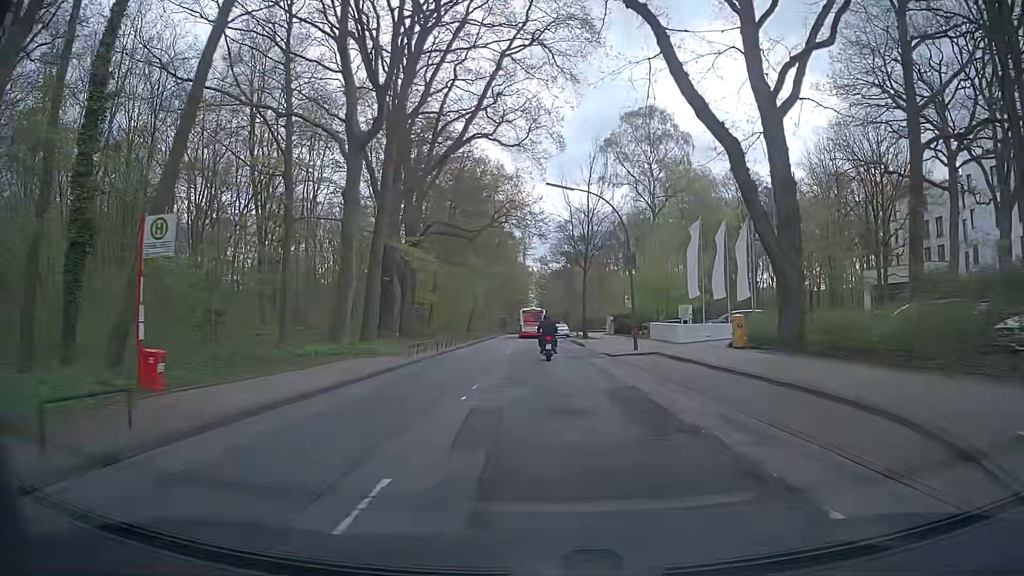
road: tertiary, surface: asphalt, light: Day
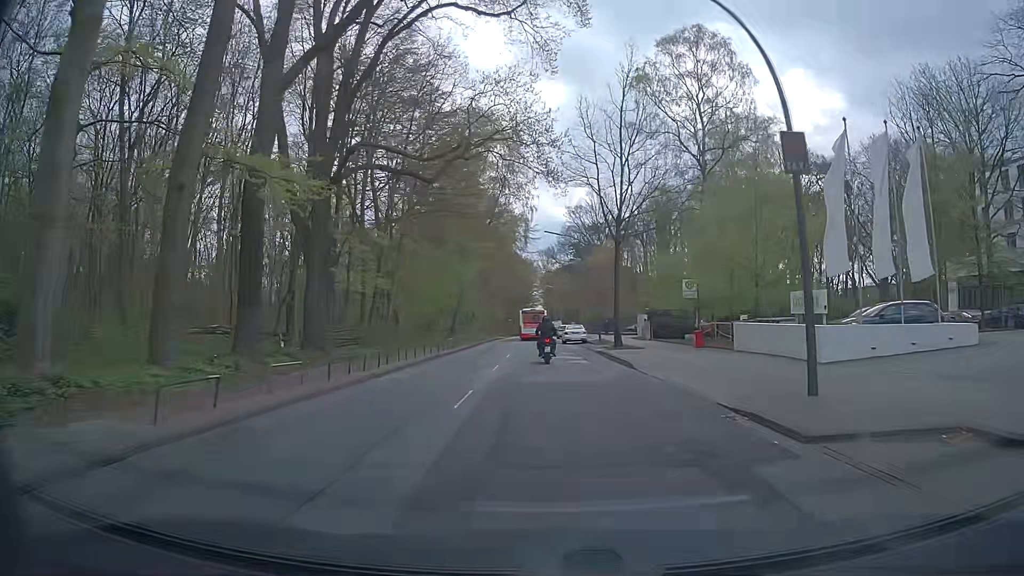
(+0.1, +19.9) m; 0°
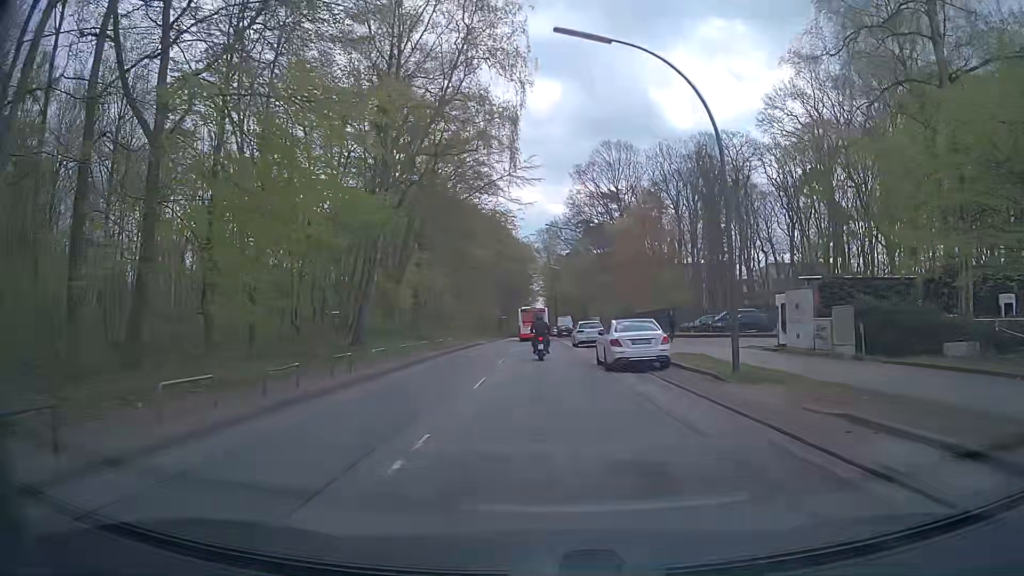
(-0.3, +32.5) m; -1°
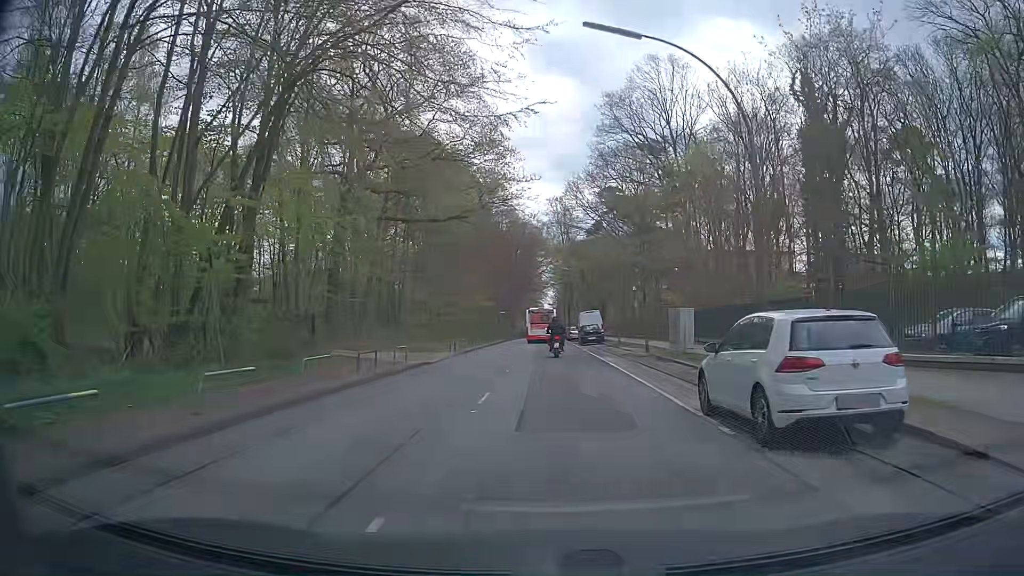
(-0.2, +30.7) m; 0°
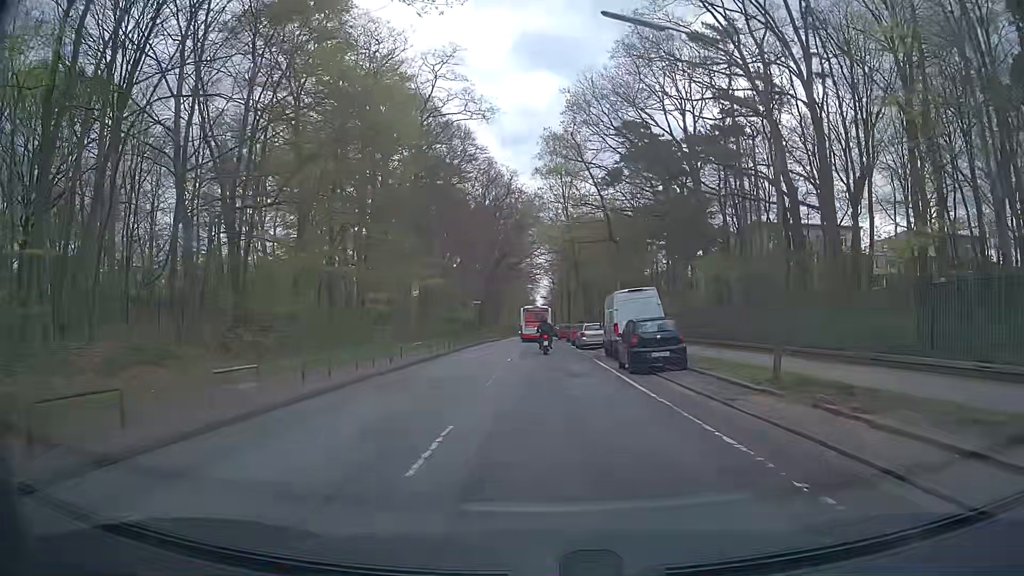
(+0.1, +31.1) m; 0°
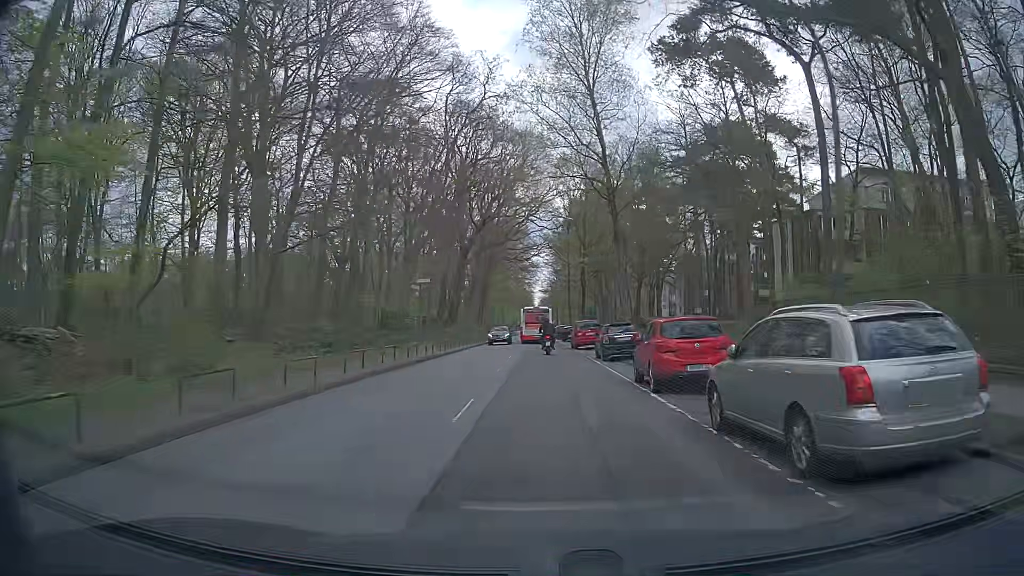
(+0.2, +32.7) m; +1°
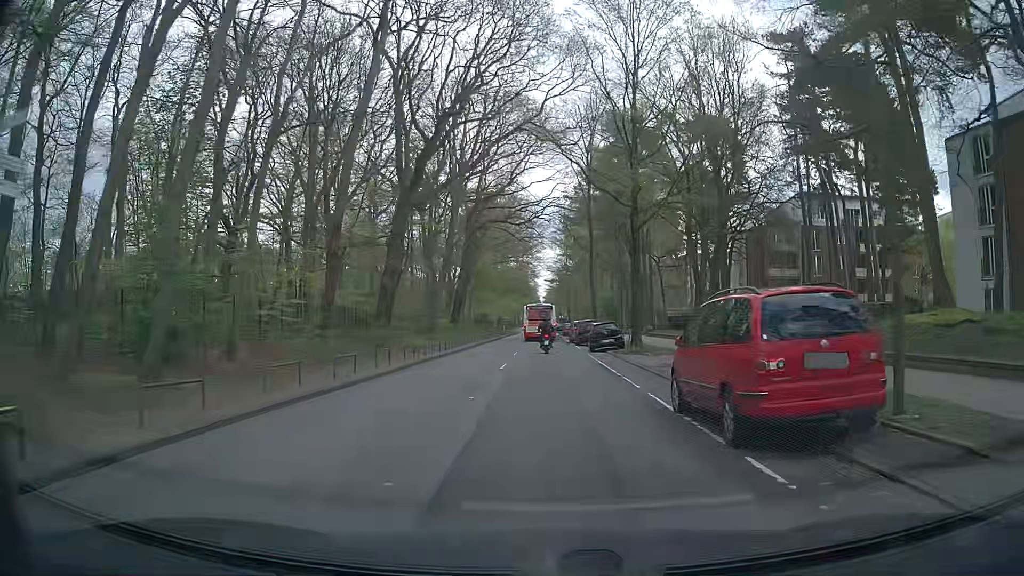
(+0.2, +32.8) m; -1°
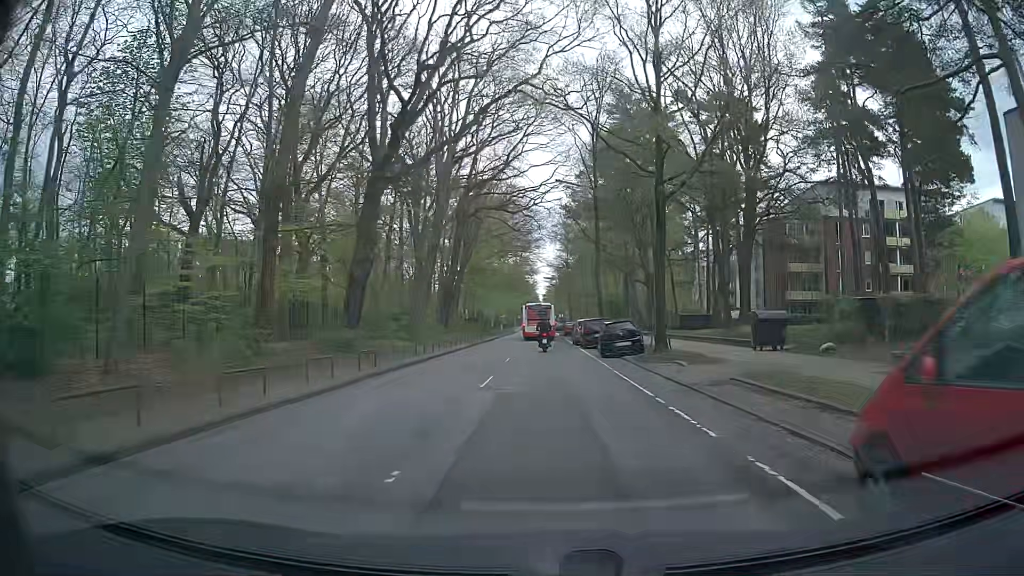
(+0.1, +6.5) m; +1°
(0, +10) (0, +20) (0, +30) (0, +40) (0, +50) (0, +60) (0, +70) (0, +80) (0, +90) (0, +100) m
